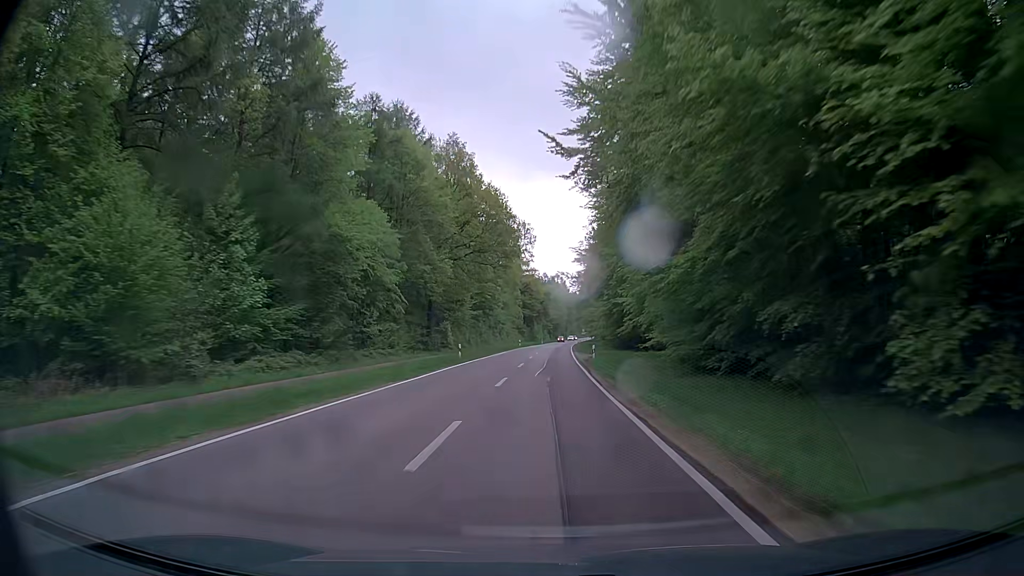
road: secondary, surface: asphalt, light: Day
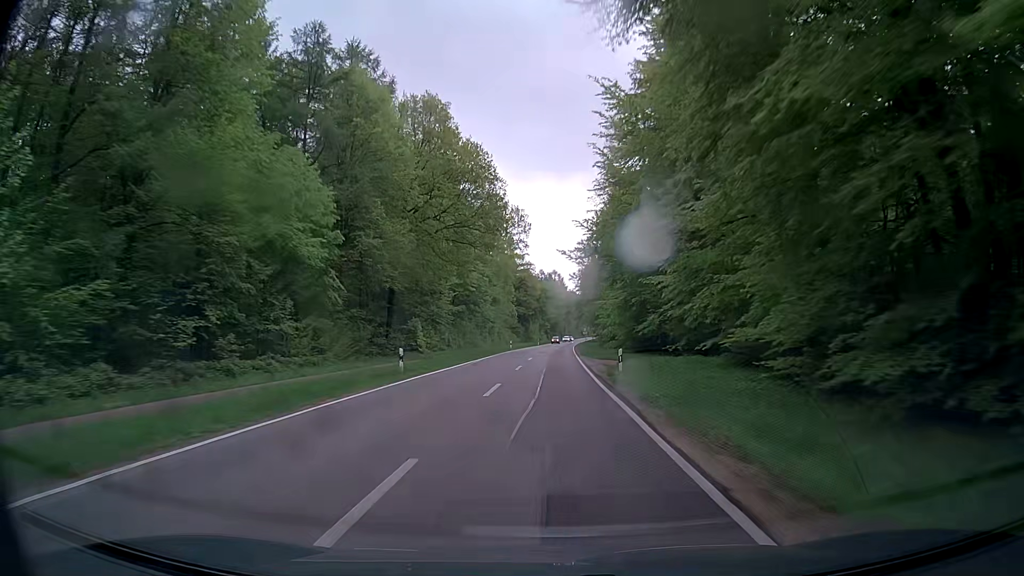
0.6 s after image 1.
(+0.2, +15.6) m; +1°
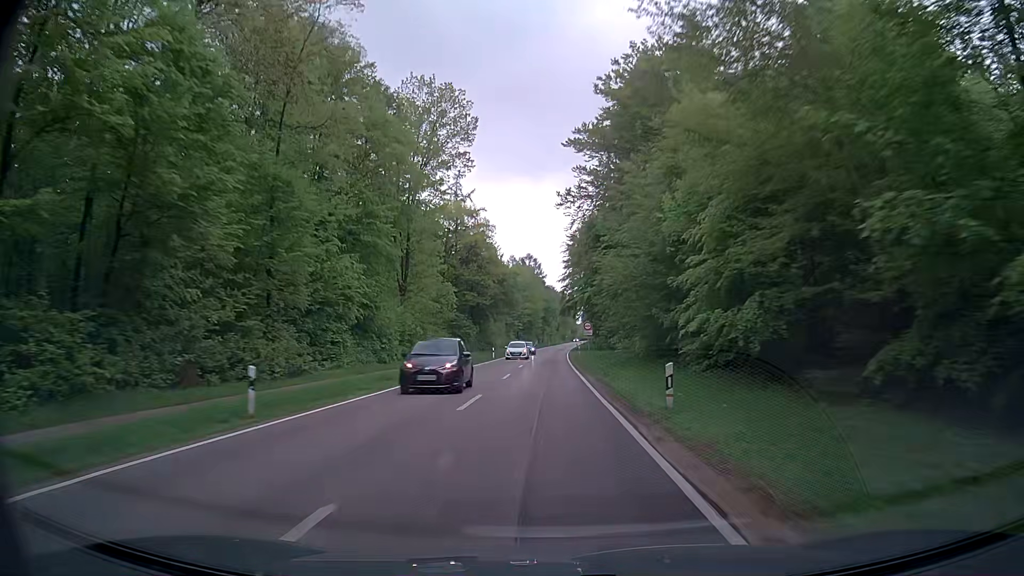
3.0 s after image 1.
(+0.9, +62.3) m; +1°
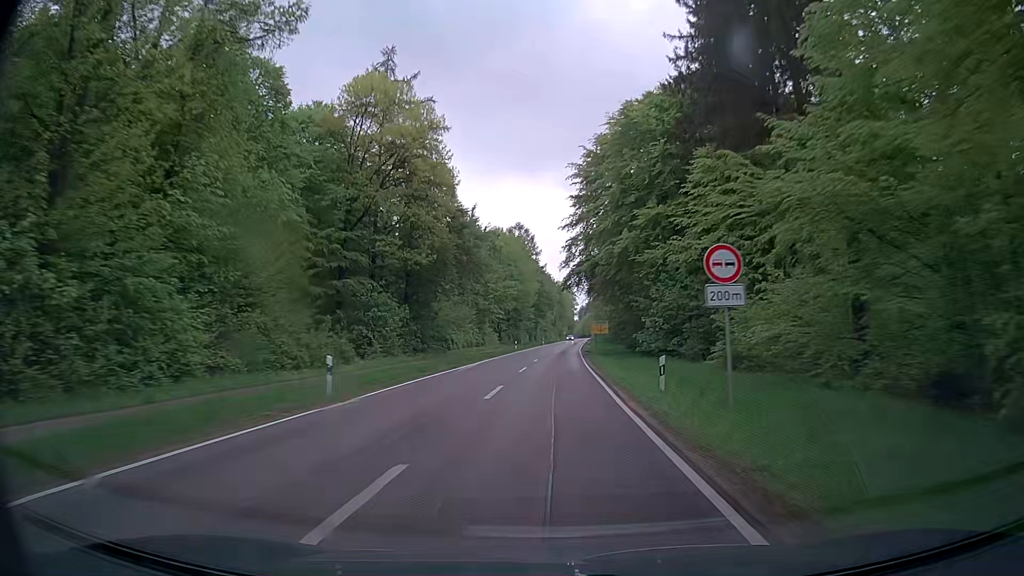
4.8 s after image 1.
(+0.7, +46.5) m; +1°
(0, +10) (0, +20) (+1, +30) (+1, +40) (+1, +50) (+2, +60) (+2, +70) (+3, +80) (+4, +90) (+5, +100) m
